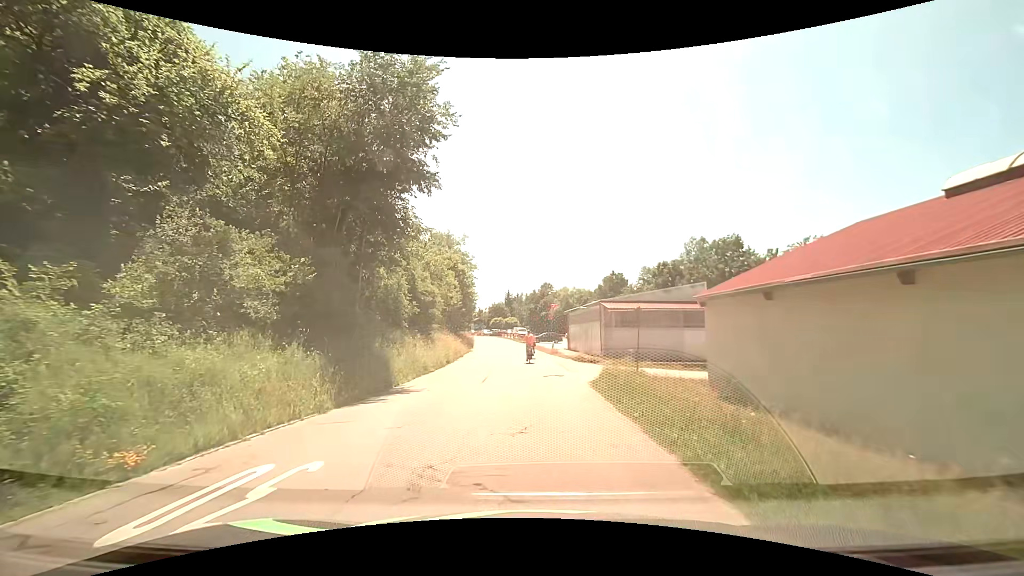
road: tertiary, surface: asphalt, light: Day
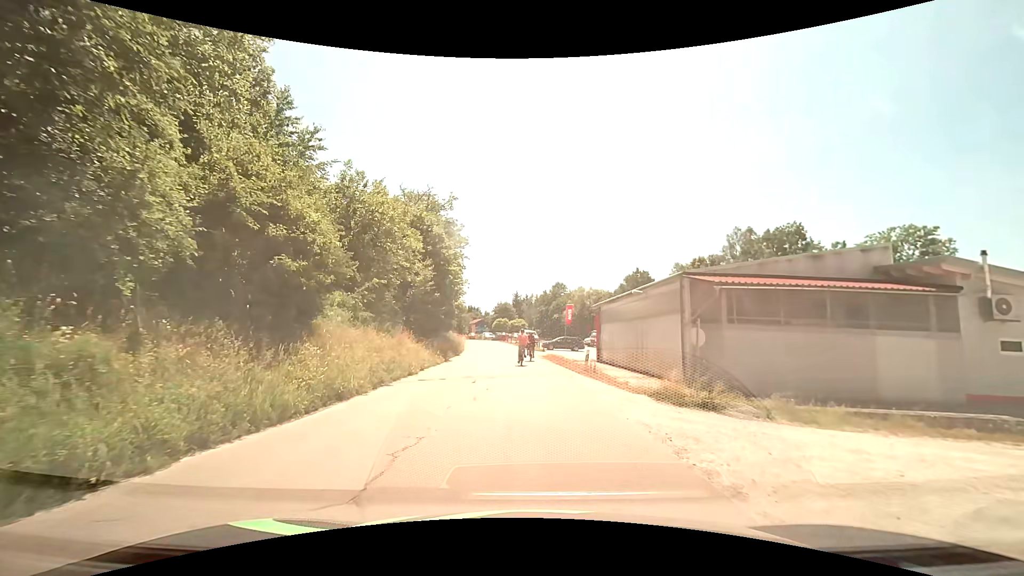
(-0.1, +18.6) m; 0°
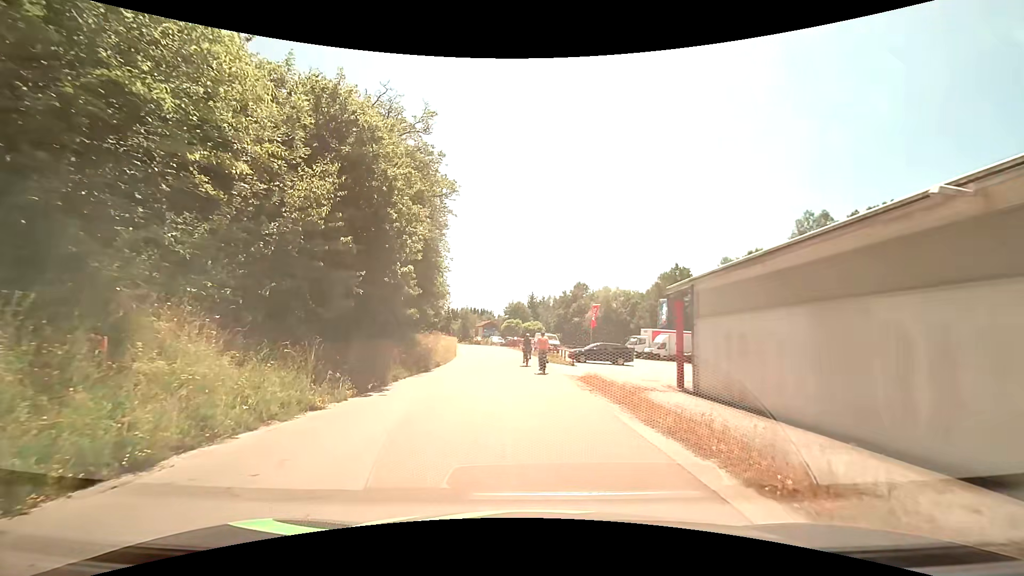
(-0.5, +17.7) m; -3°
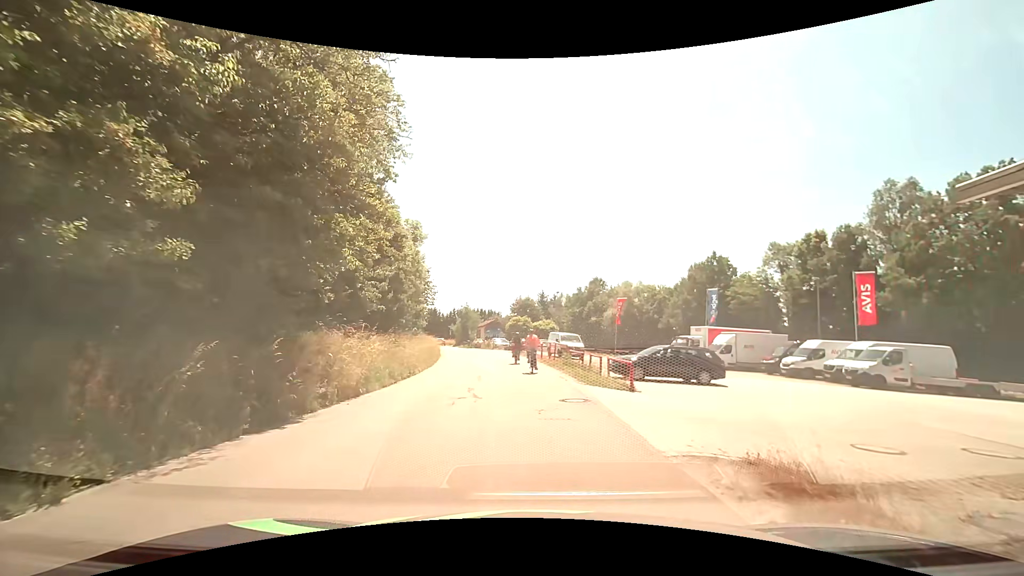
(+0.1, +14.8) m; 0°
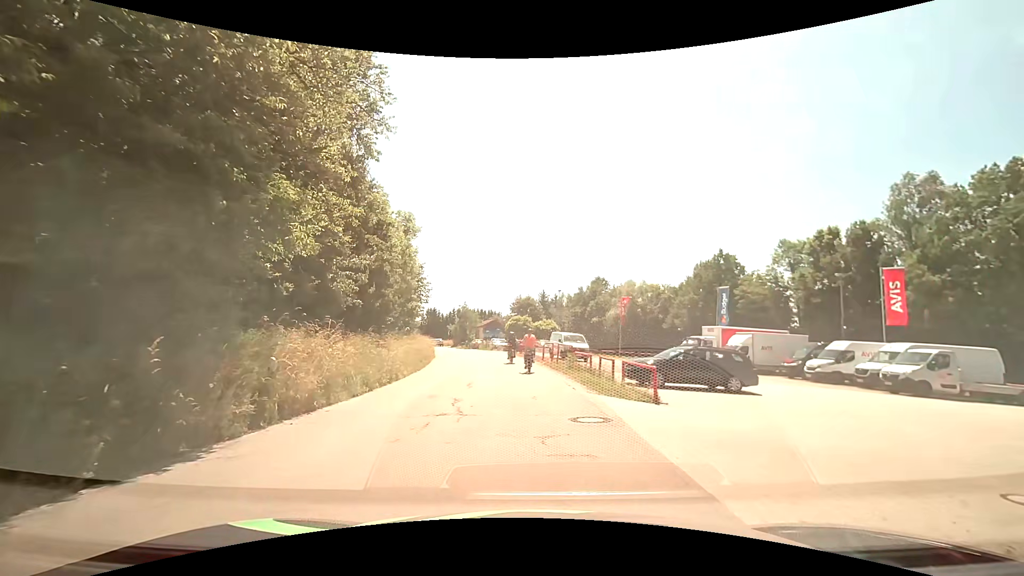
(0.0, +2.9) m; +1°
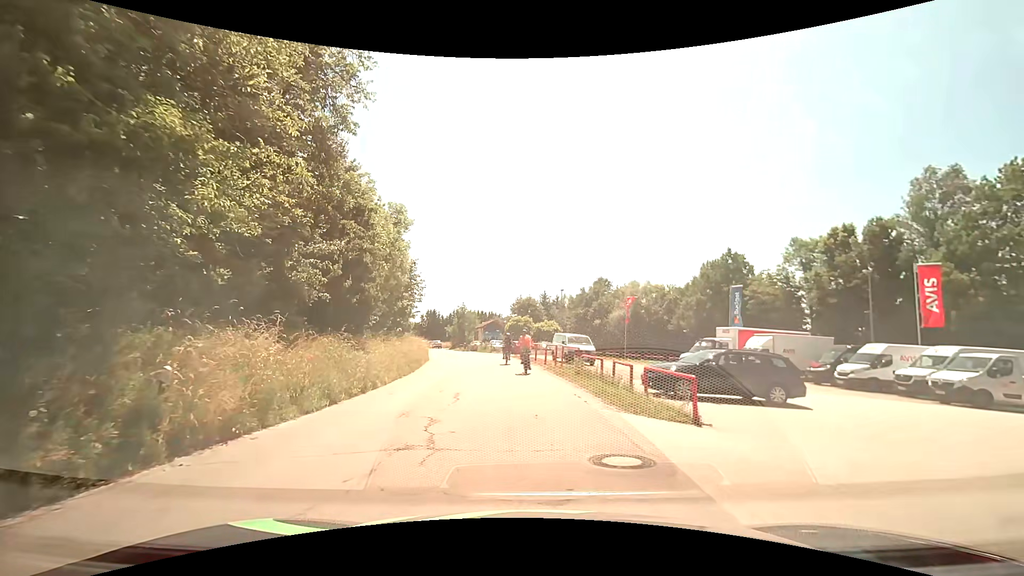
(0.0, +2.9) m; -2°
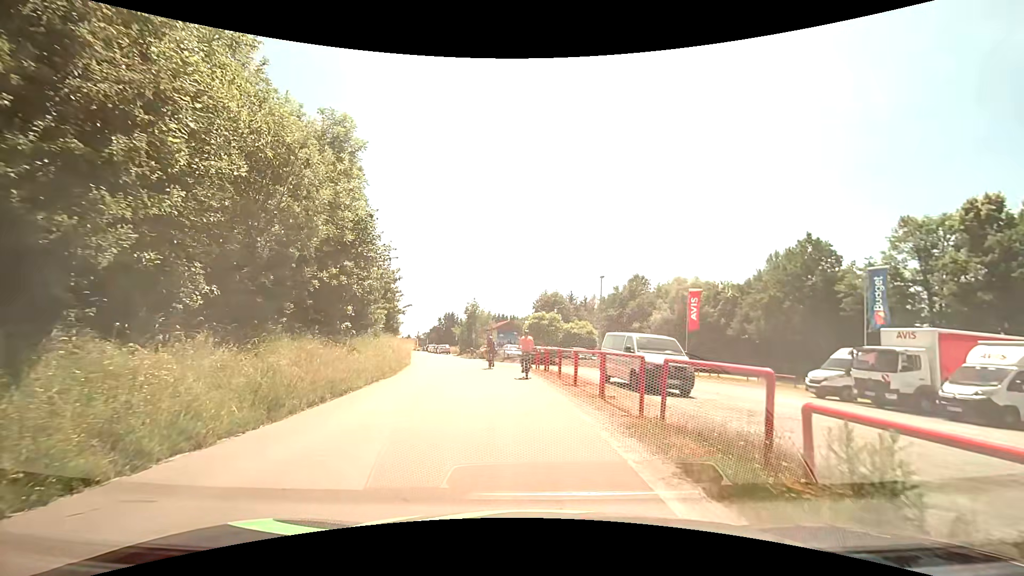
(-0.1, +15.4) m; -3°
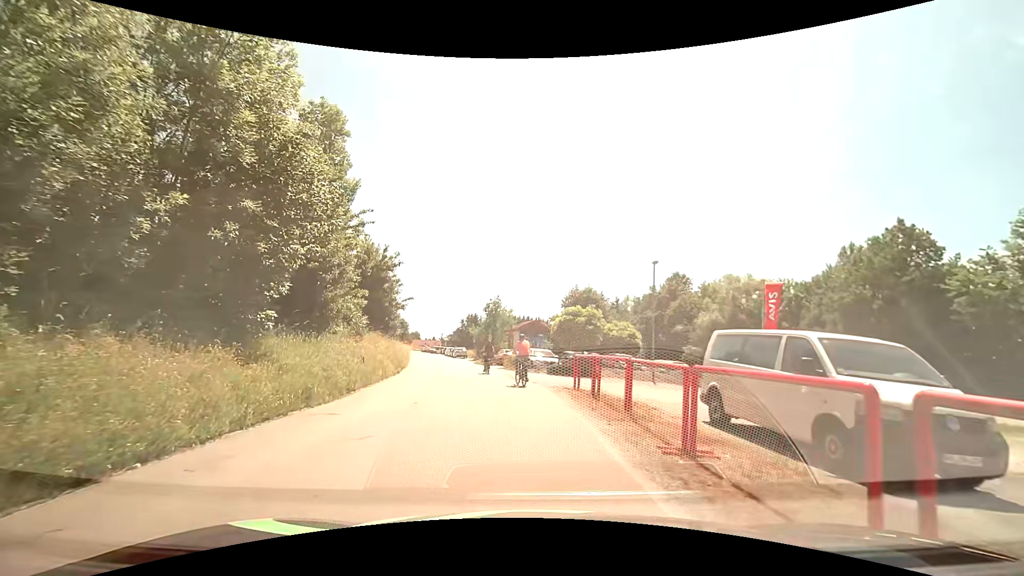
(-0.1, +9.4) m; -2°
(0, +10) (-1, +20) (-3, +30) (-5, +40) (-7, +49) (-10, +59) (-12, +69) (-15, +78) (-17, +88) (-20, +98) m
